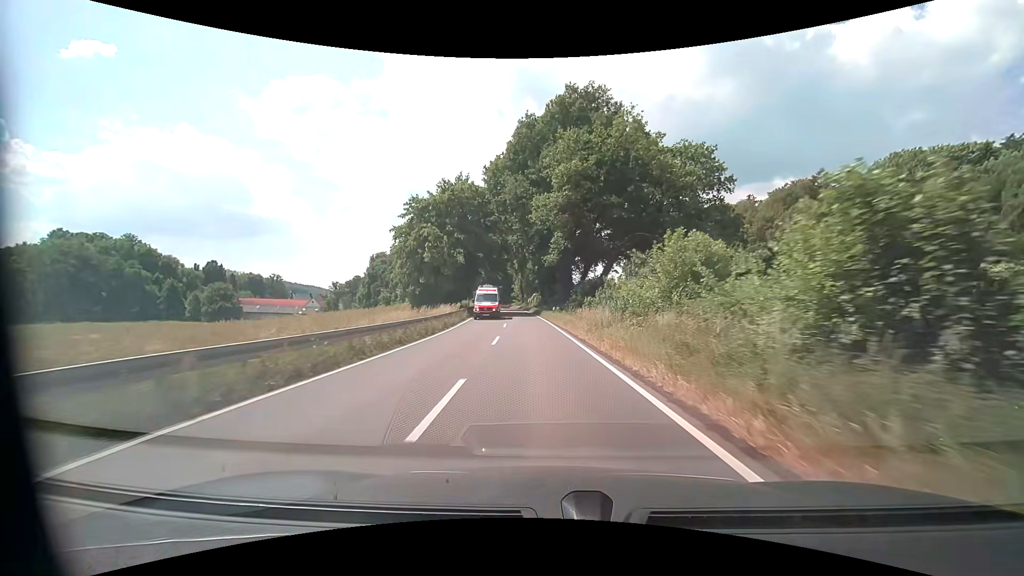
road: secondary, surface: asphalt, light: Day
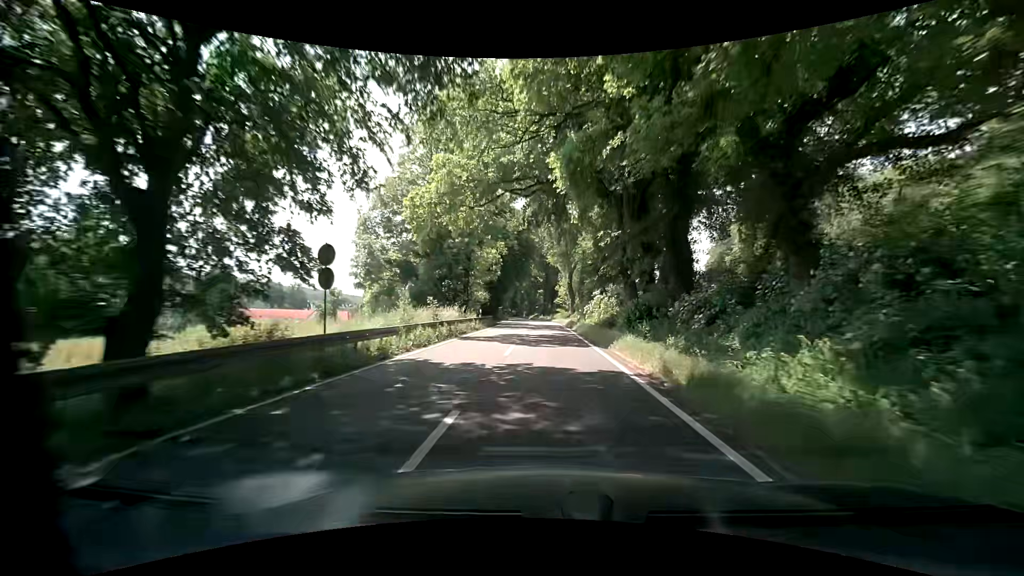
(-2.4, +50.6) m; -5°
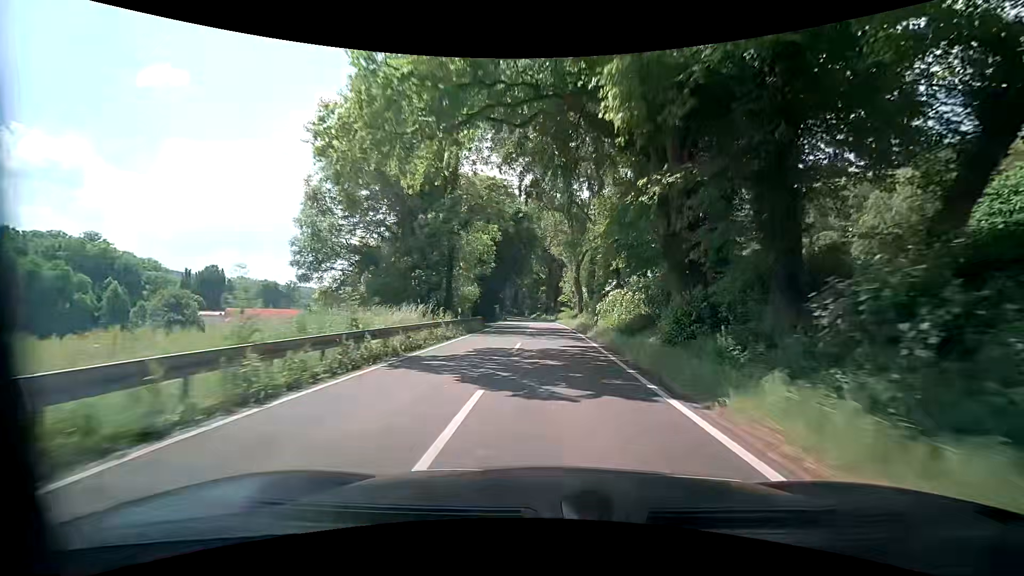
(-0.1, +10.4) m; -1°
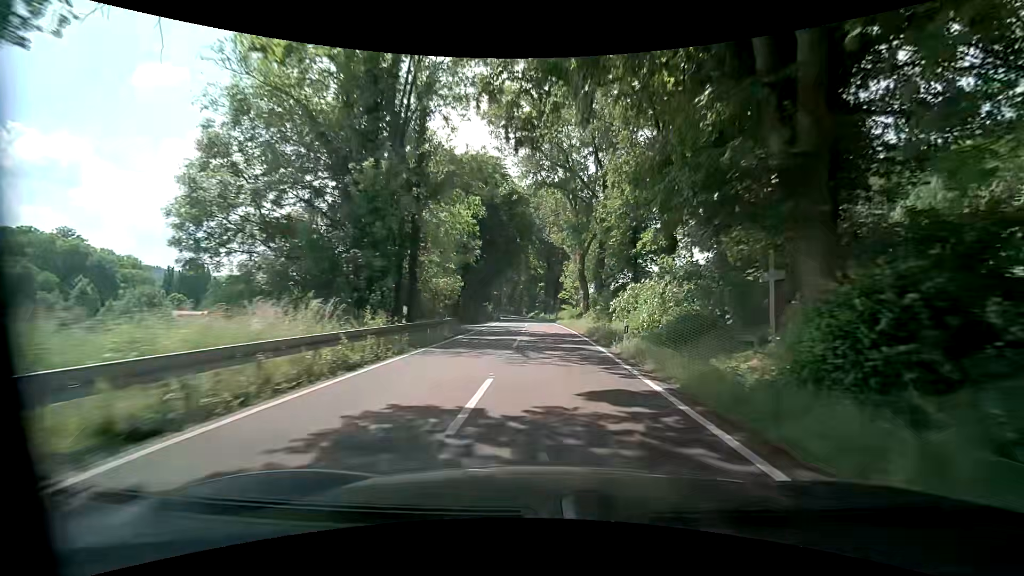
(0.0, +10.5) m; 0°
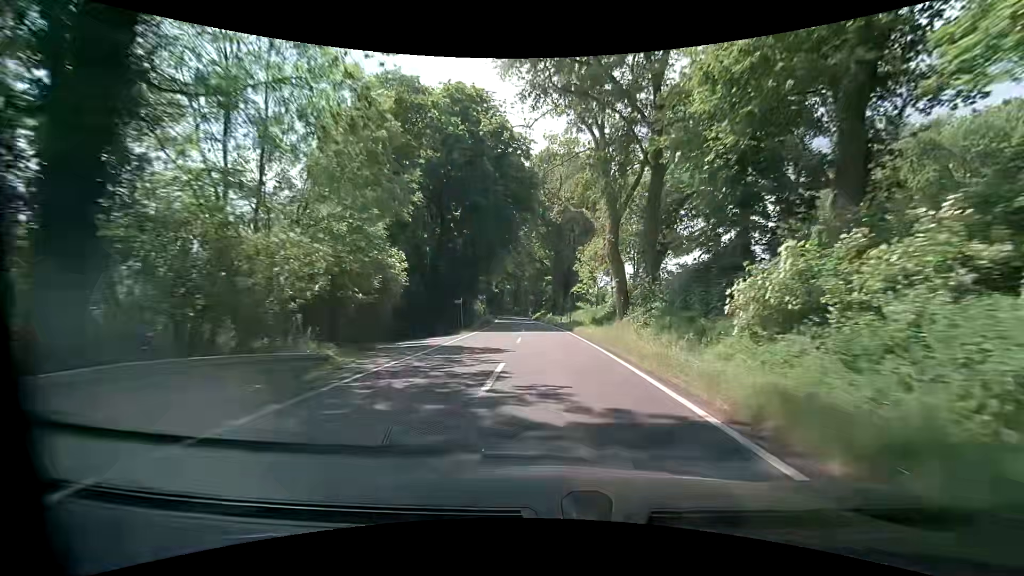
(0.0, +21.2) m; 0°
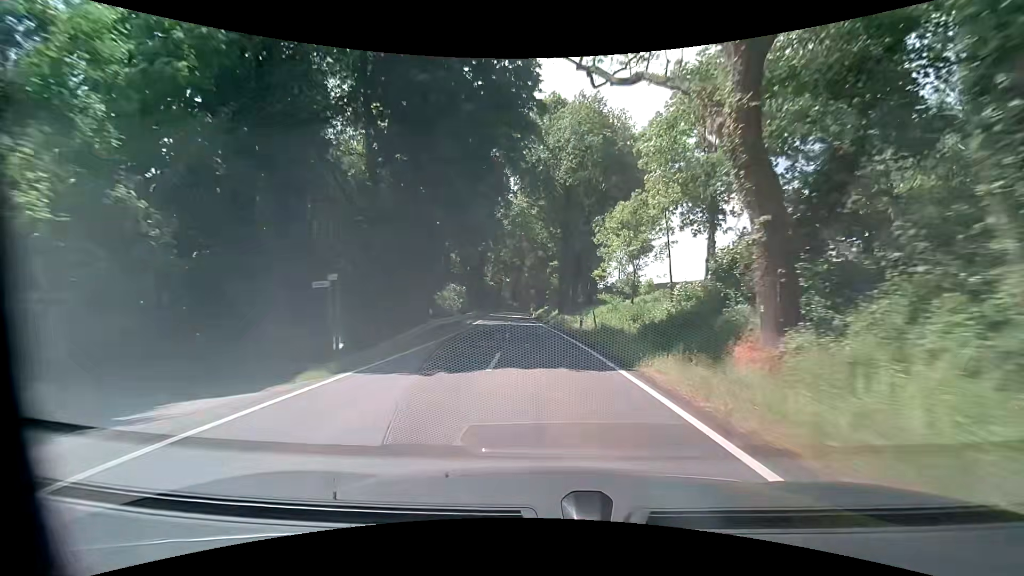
(-0.4, +21.5) m; -1°
